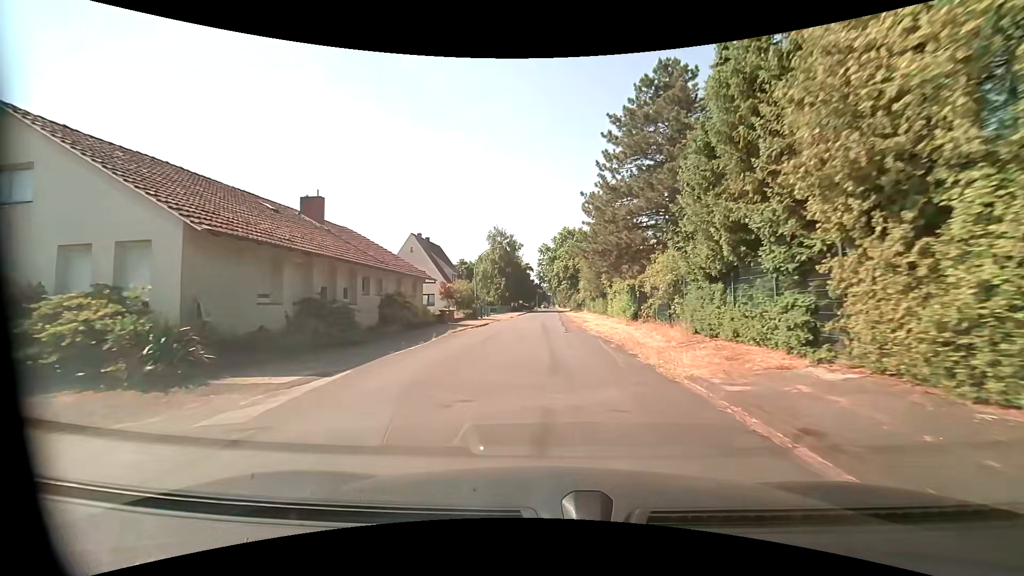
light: Day
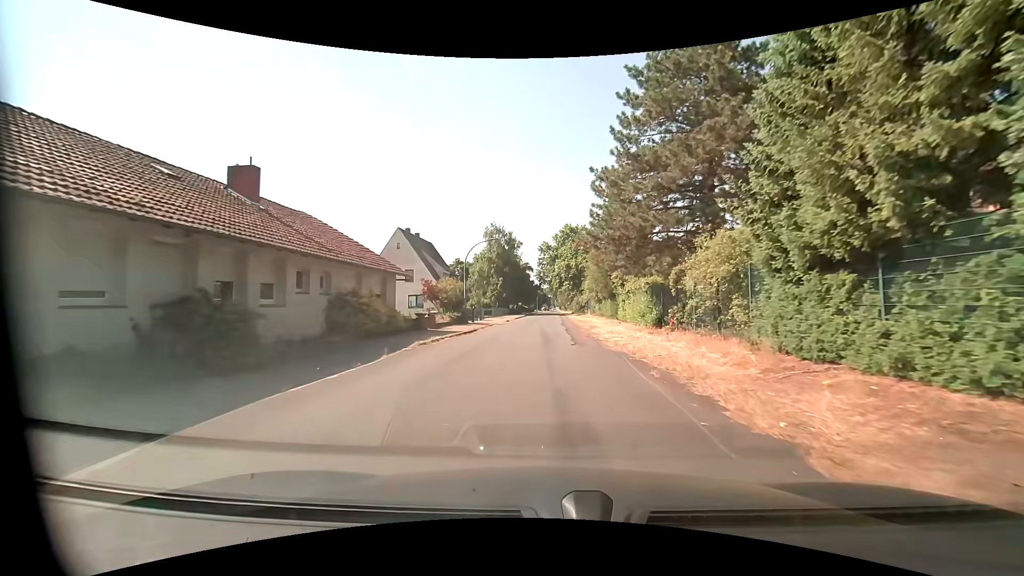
(0.0, +5.7) m; +1°
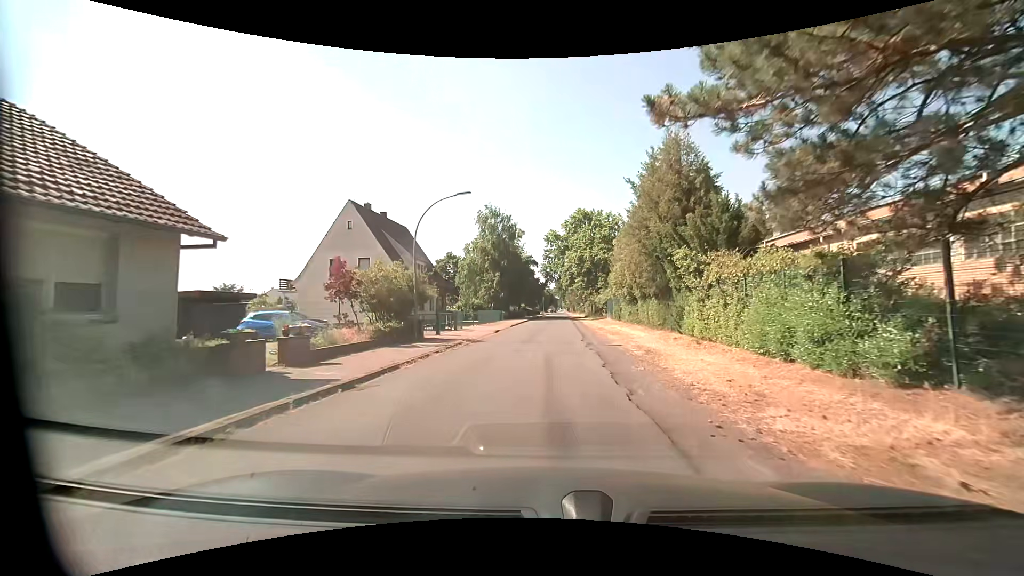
(-0.2, +15.5) m; -2°
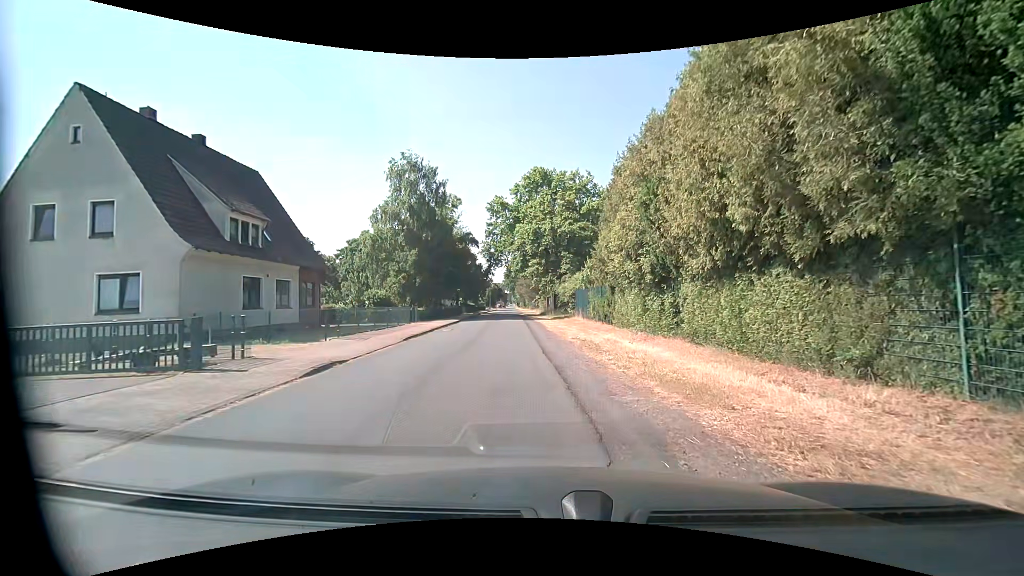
(+0.8, +19.0) m; +6°
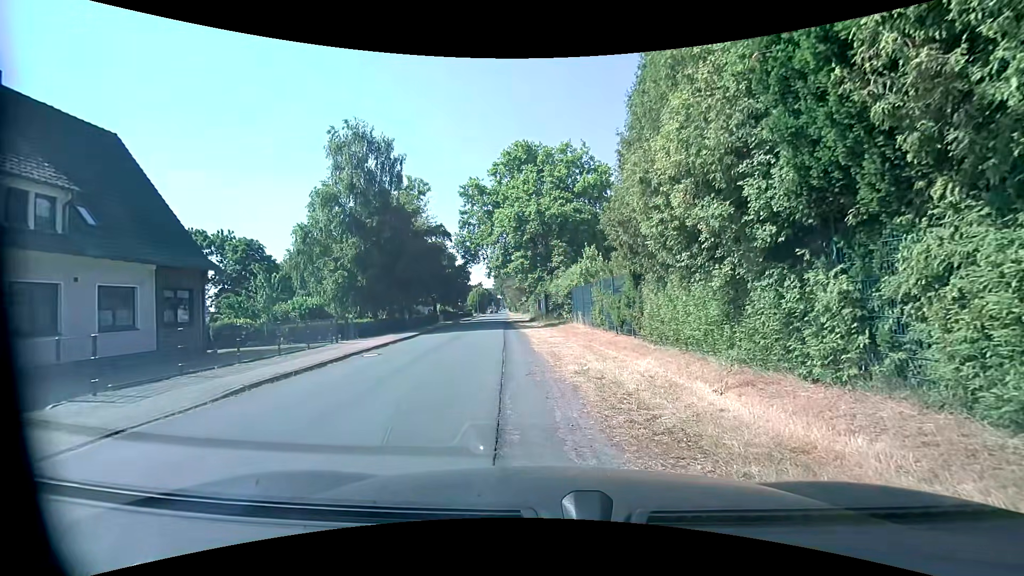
(+0.3, +9.5) m; -1°
